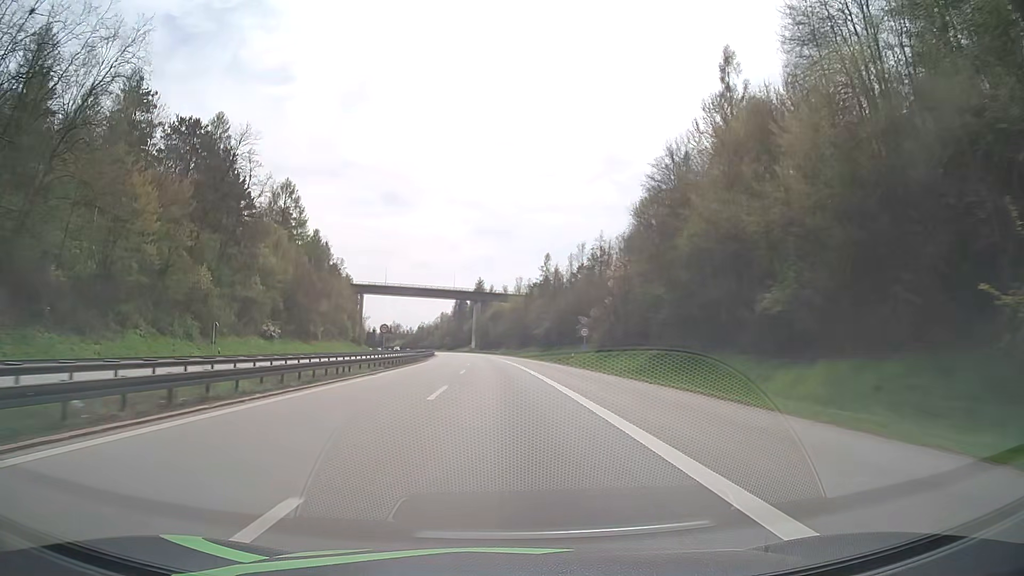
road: motorway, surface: asphalt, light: Day
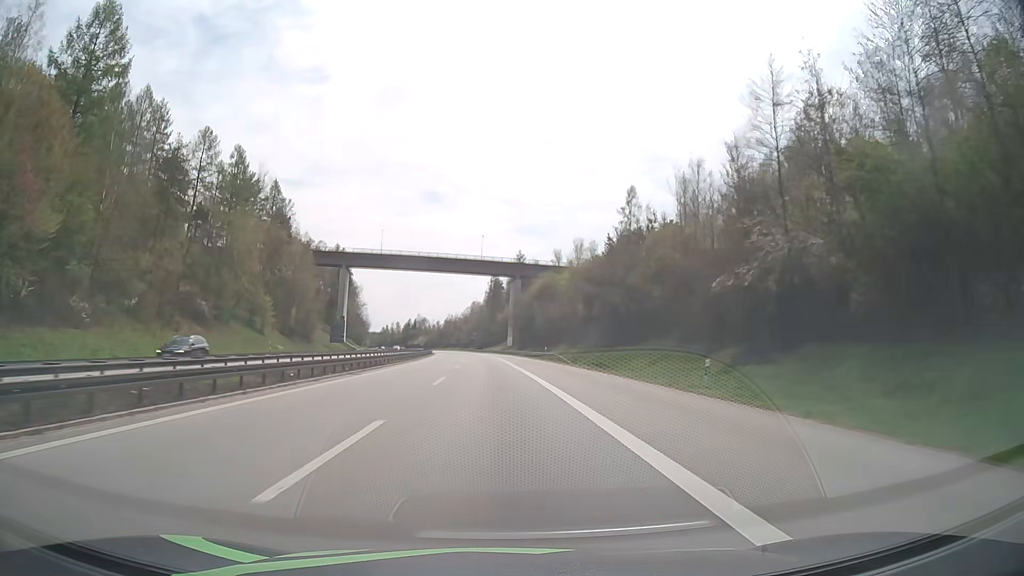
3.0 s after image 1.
(-2.4, +83.4) m; -3°
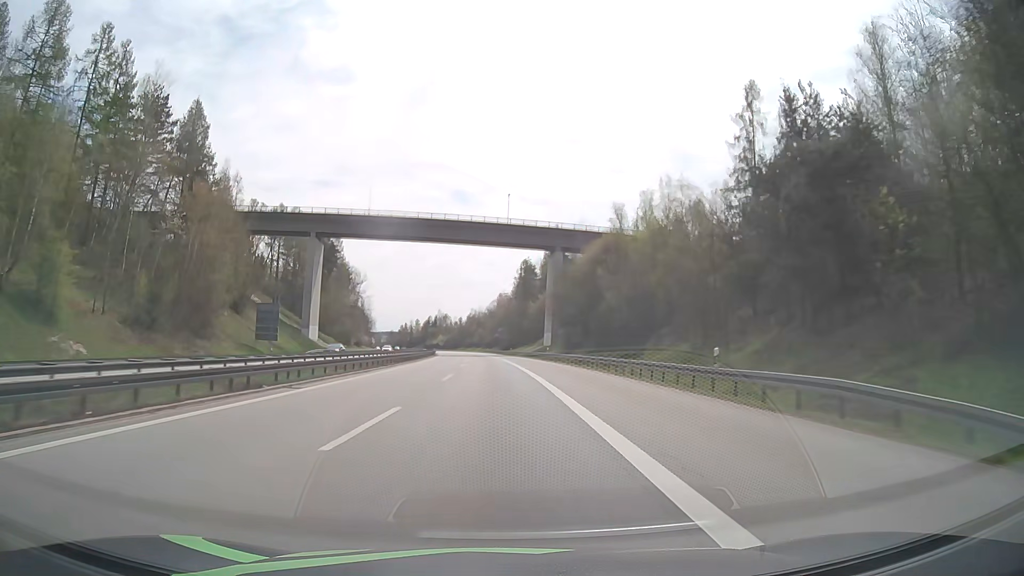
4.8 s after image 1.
(-1.1, +50.8) m; -2°
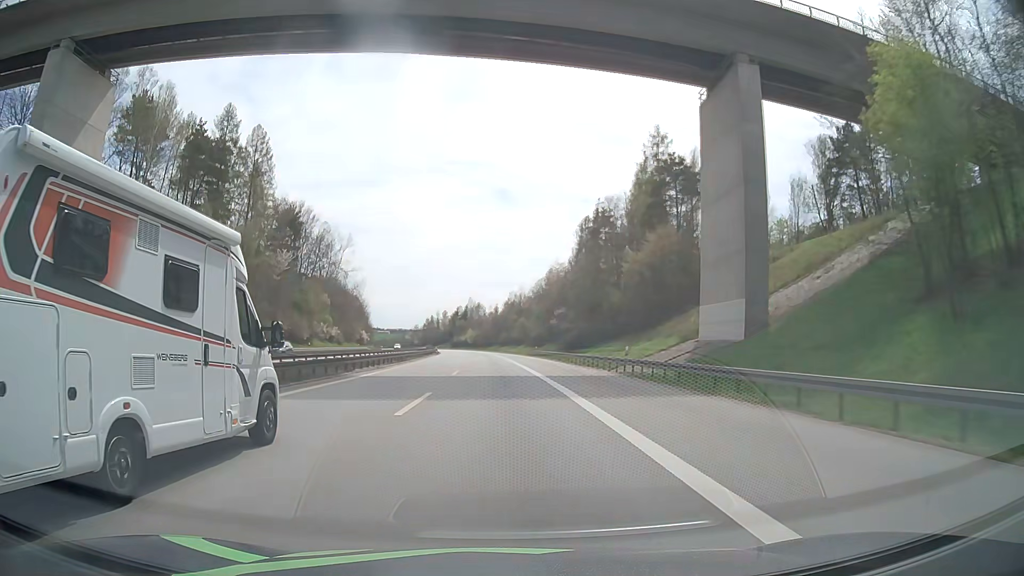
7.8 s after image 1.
(-2.9, +85.4) m; -4°
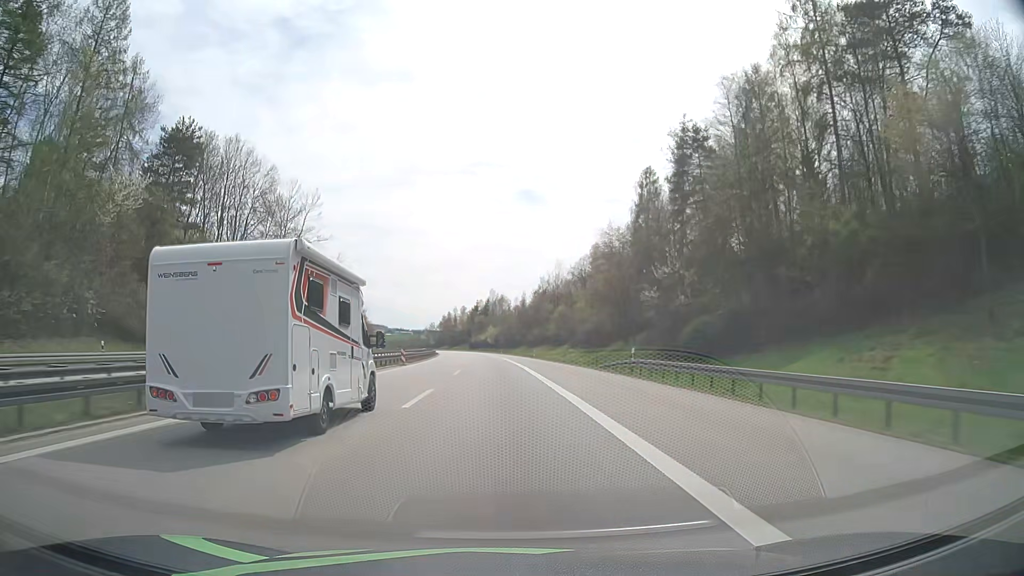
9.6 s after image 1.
(-0.9, +51.9) m; -2°
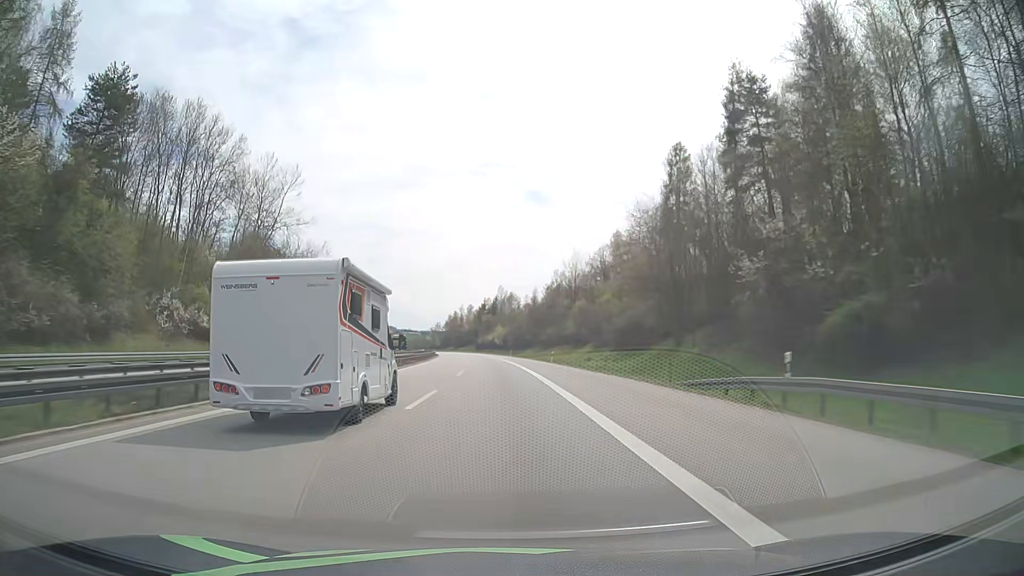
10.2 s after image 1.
(-0.2, +17.4) m; -1°
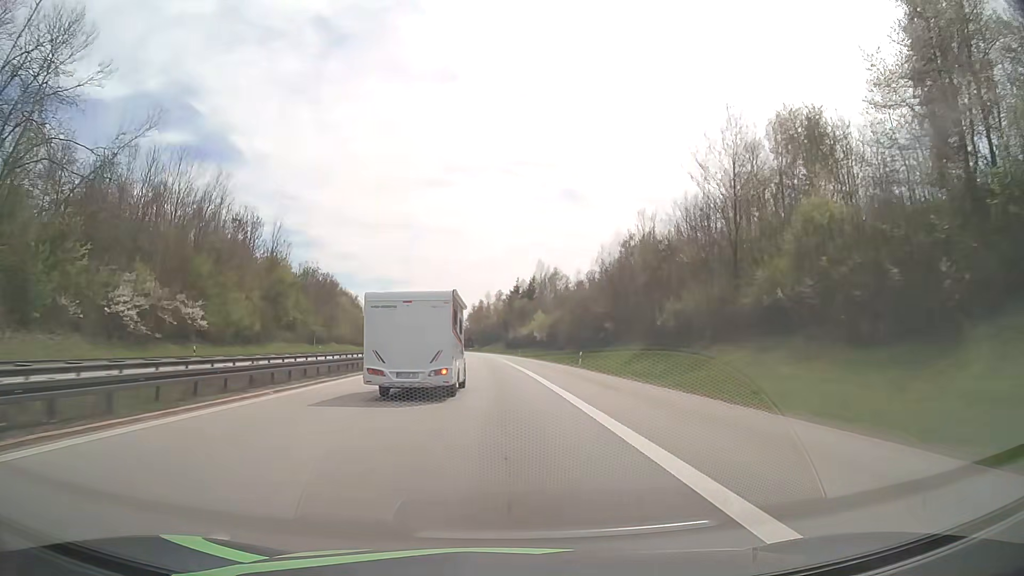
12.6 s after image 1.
(-1.8, +70.5) m; -3°
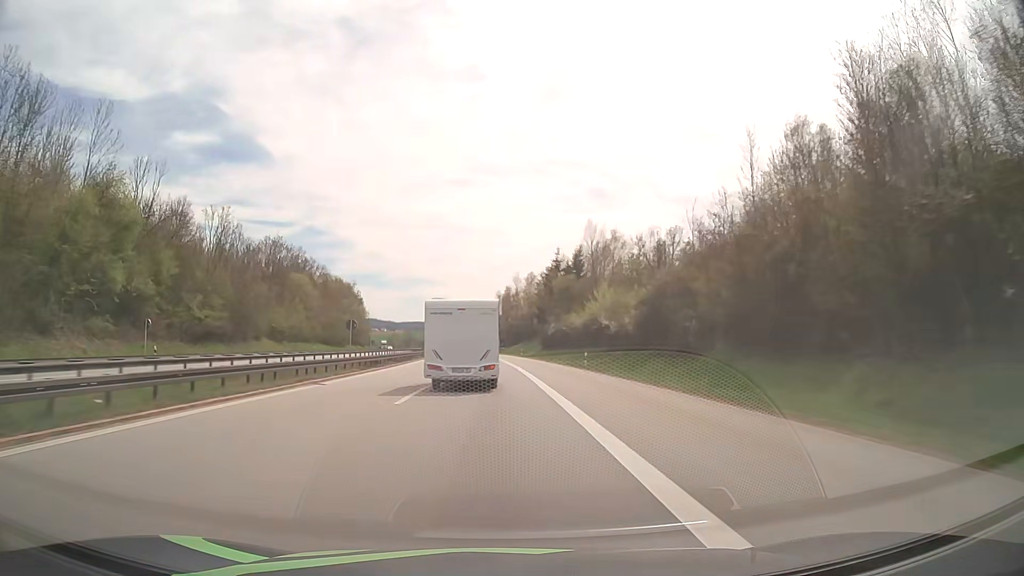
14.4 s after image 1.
(-1.0, +54.2) m; -2°
(0, +10) (0, +20) (0, +30) (-1, +40) (-1, +50) (-2, +60) (-2, +70) (-3, +80) (-4, +90) (-5, +100) m
